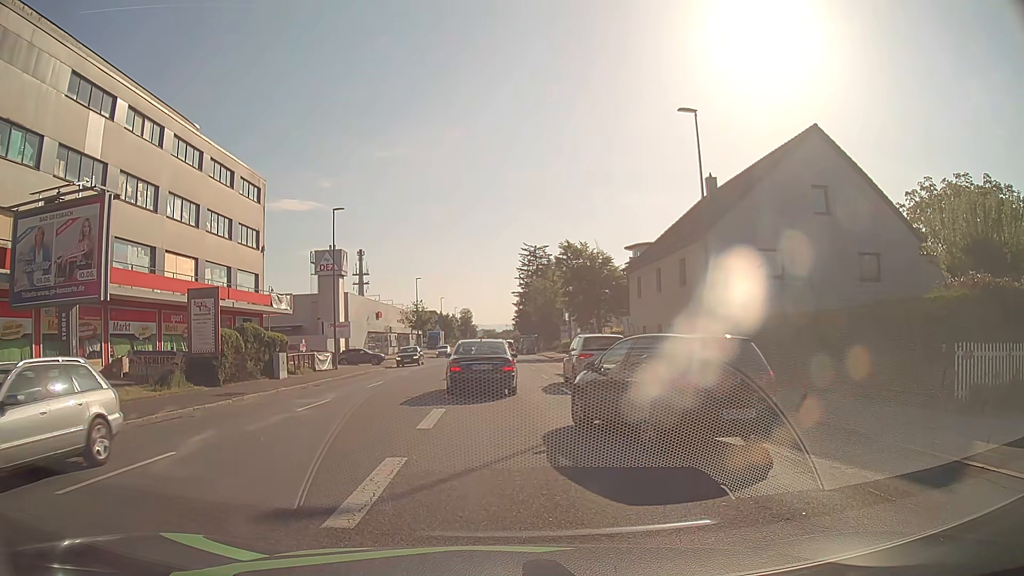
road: tertiary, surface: asphalt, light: Day
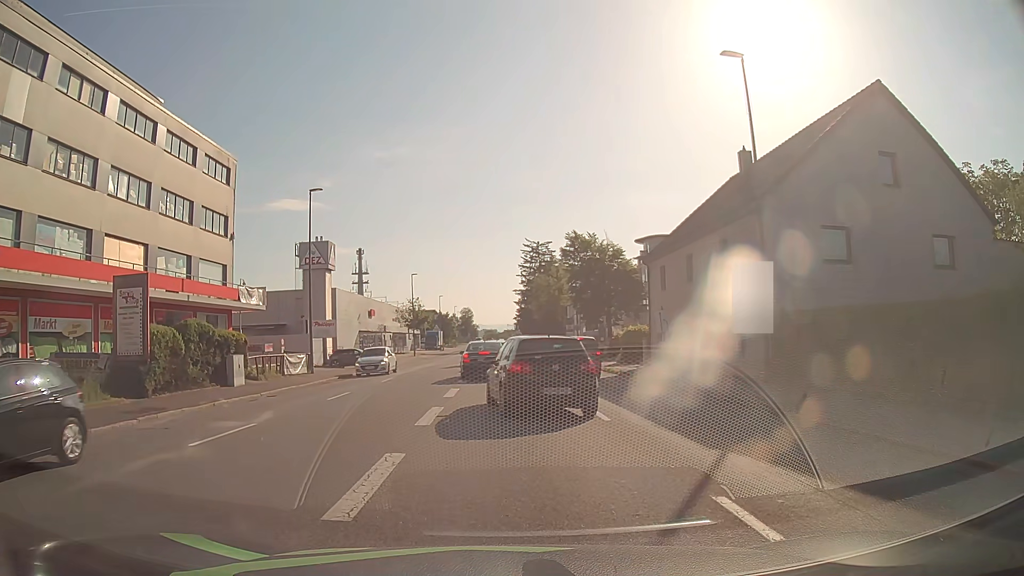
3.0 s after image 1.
(0.0, +5.8) m; +1°
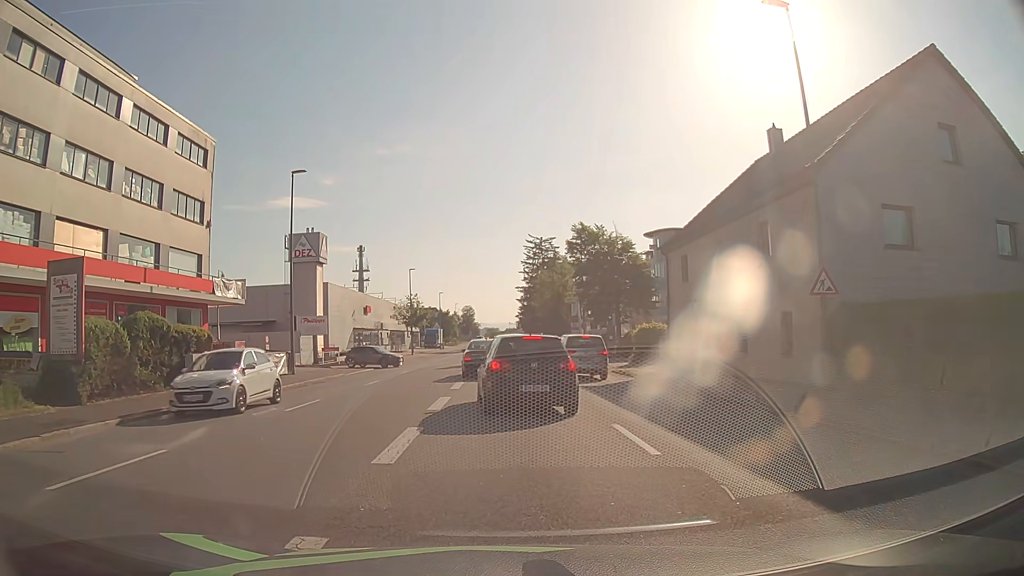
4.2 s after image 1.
(-0.1, +3.8) m; -1°
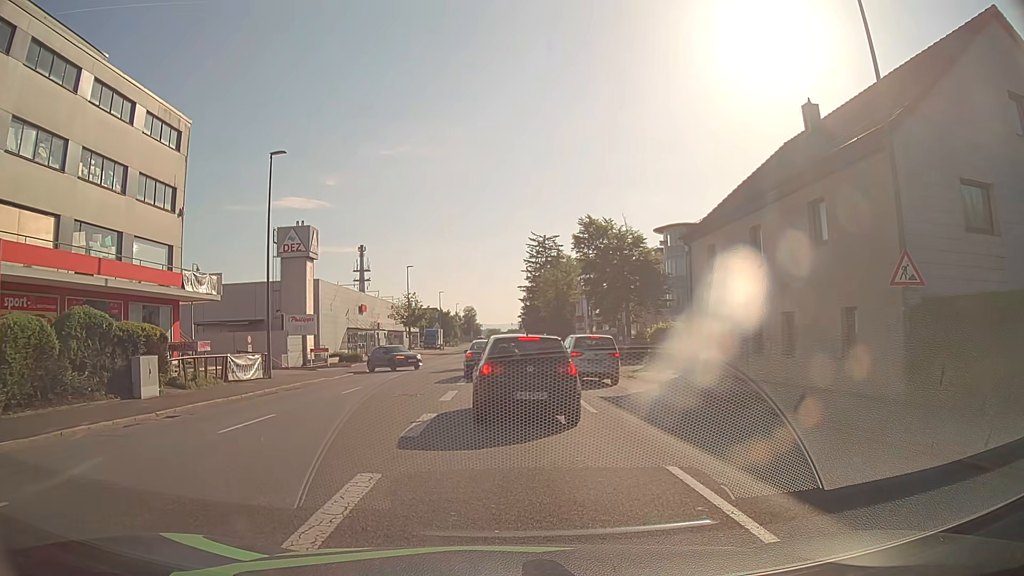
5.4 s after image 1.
(0.0, +3.7) m; 0°
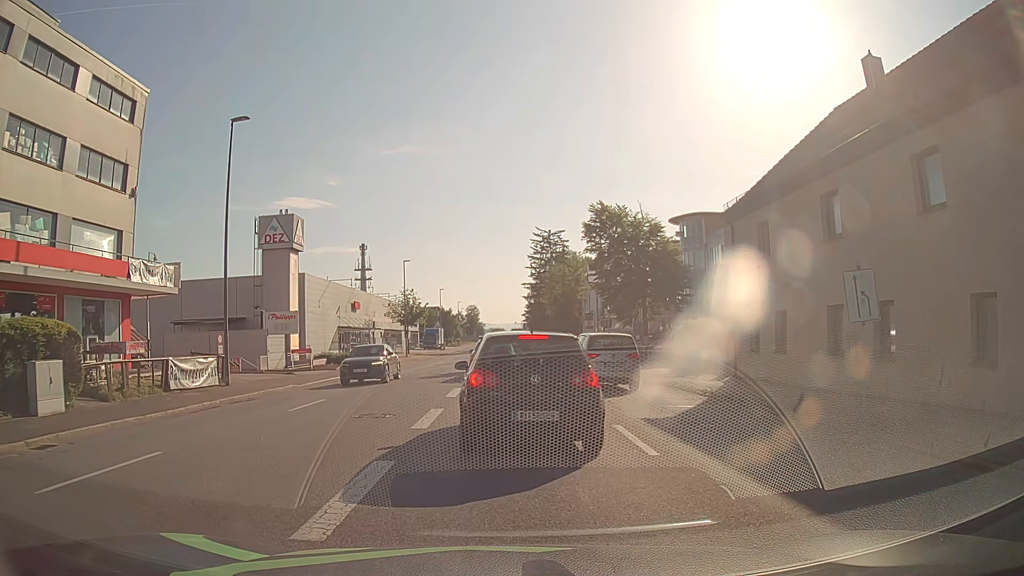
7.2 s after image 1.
(0.0, +5.1) m; +1°
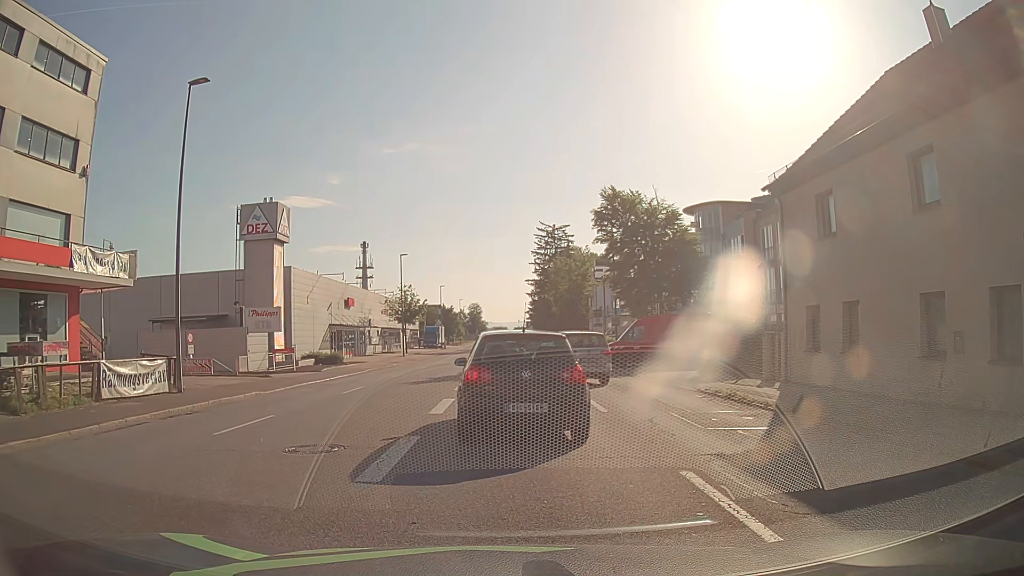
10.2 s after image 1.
(-0.1, +4.1) m; -2°
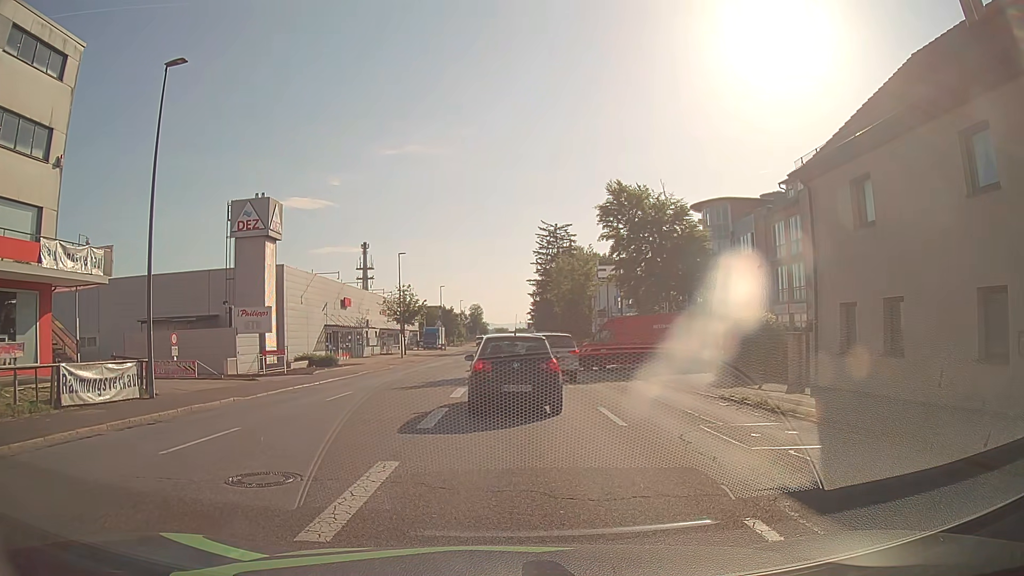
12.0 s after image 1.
(0.0, +2.0) m; +2°
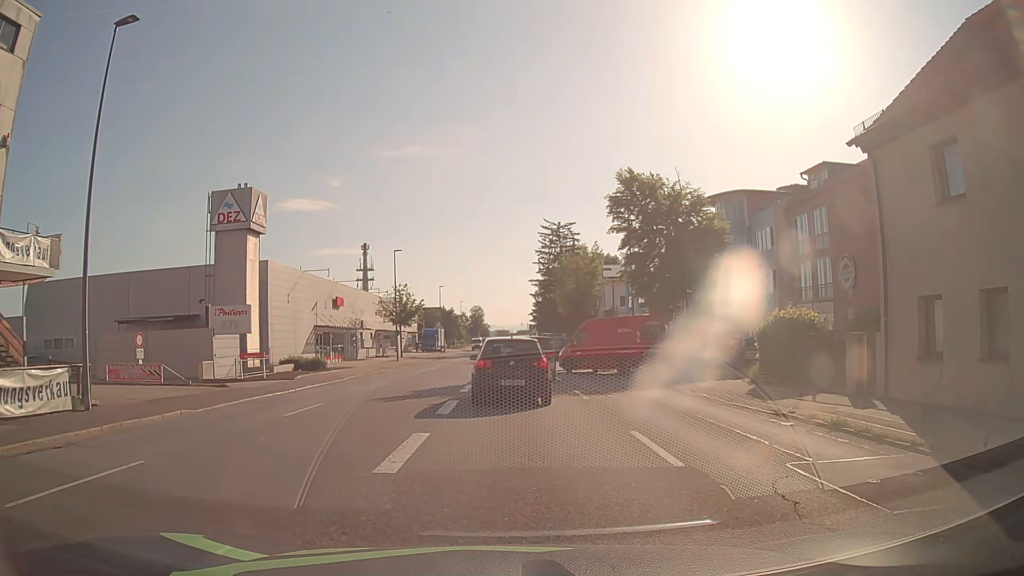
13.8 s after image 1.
(0.0, +3.6) m; 0°
(0, +10) (0, +20) (0, +30) (0, +40) (0, +50) (0, +60) (0, +70) (0, +80) (0, +90) (0, +100) m
